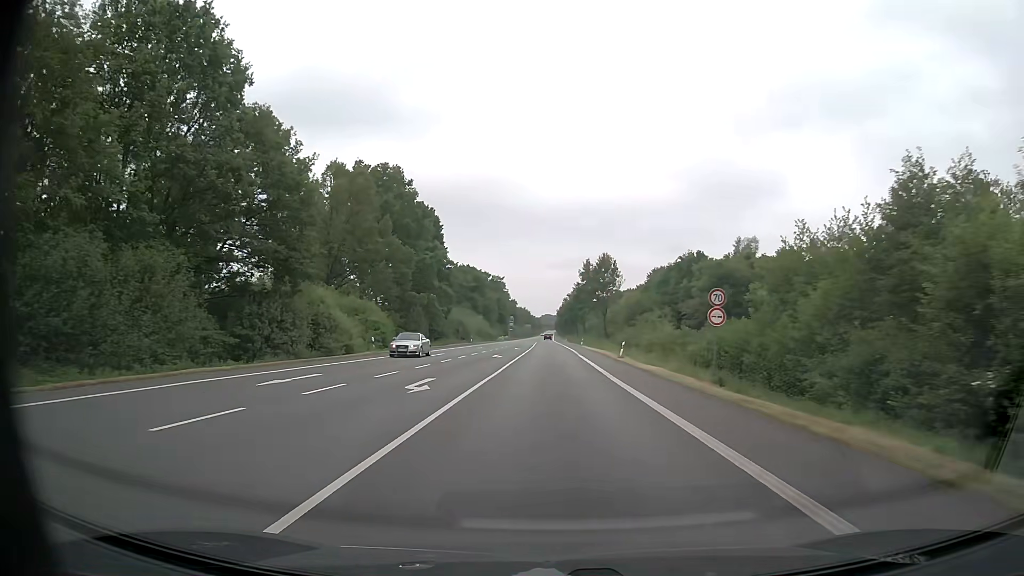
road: primary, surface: asphalt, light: Day
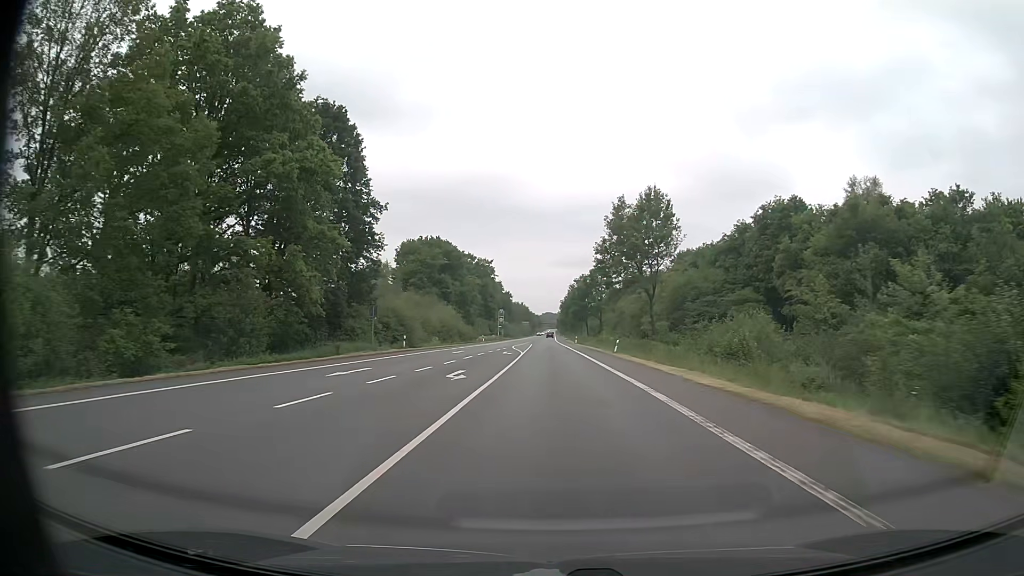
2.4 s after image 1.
(+0.2, +45.2) m; 0°
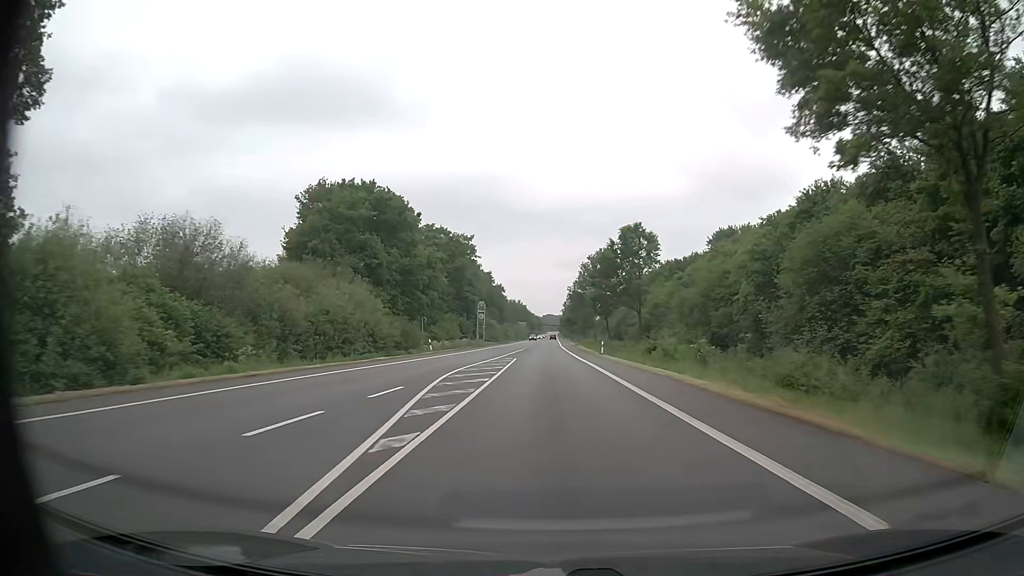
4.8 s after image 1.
(-0.1, +45.3) m; 0°
(0, +10) (0, +20) (0, +30) (0, +40) (0, +50) (0, +60) (0, +70) (0, +80) (0, +90) (0, +100) m
